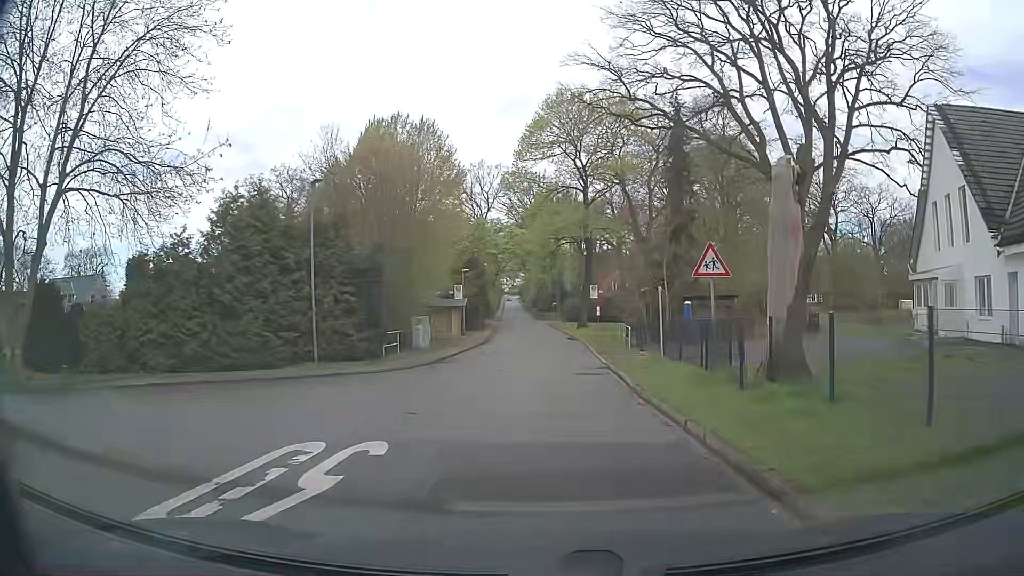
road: unclassified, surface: asphalt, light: Day
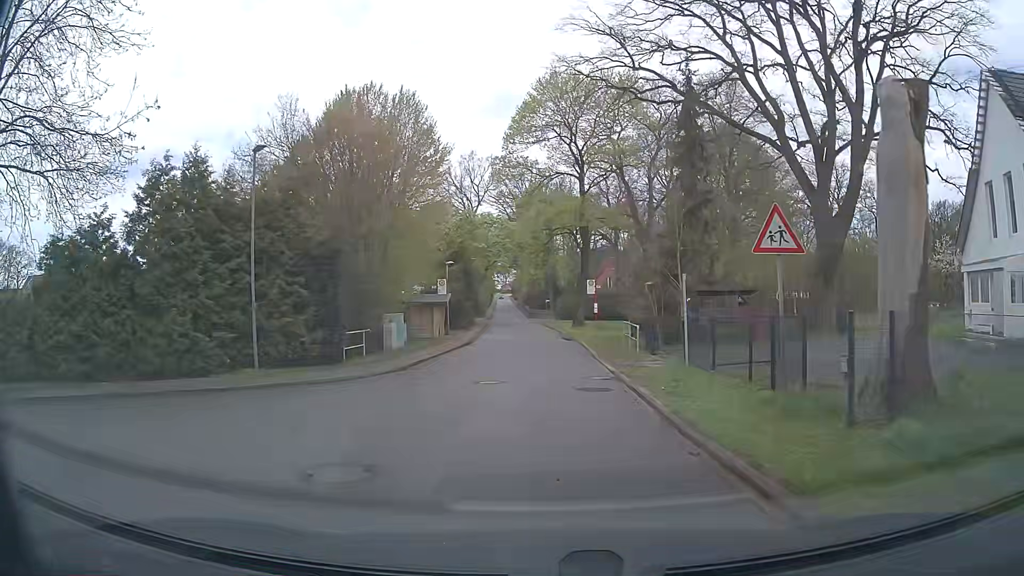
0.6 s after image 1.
(0.0, +4.5) m; 0°
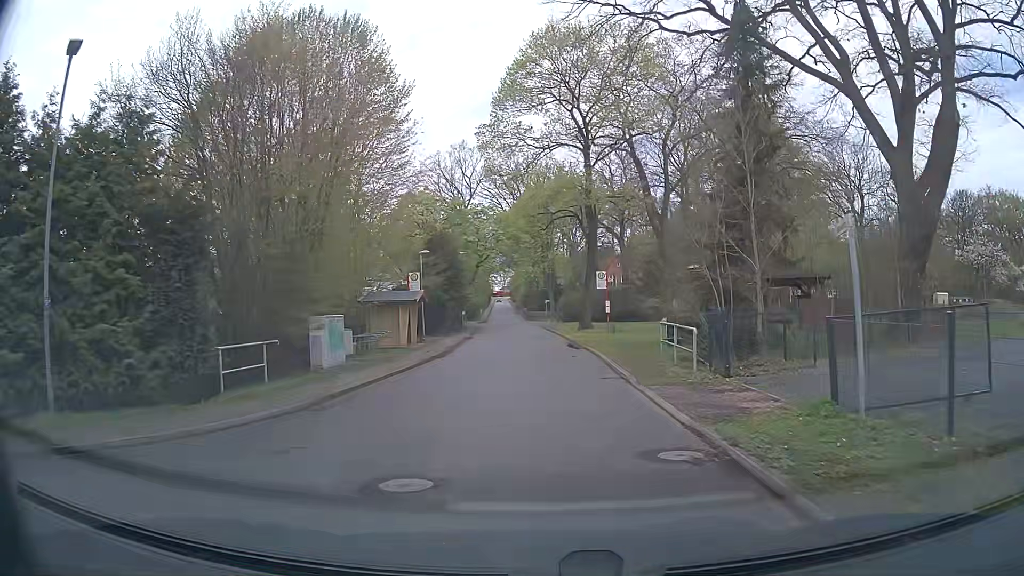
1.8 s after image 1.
(+0.1, +9.1) m; +1°
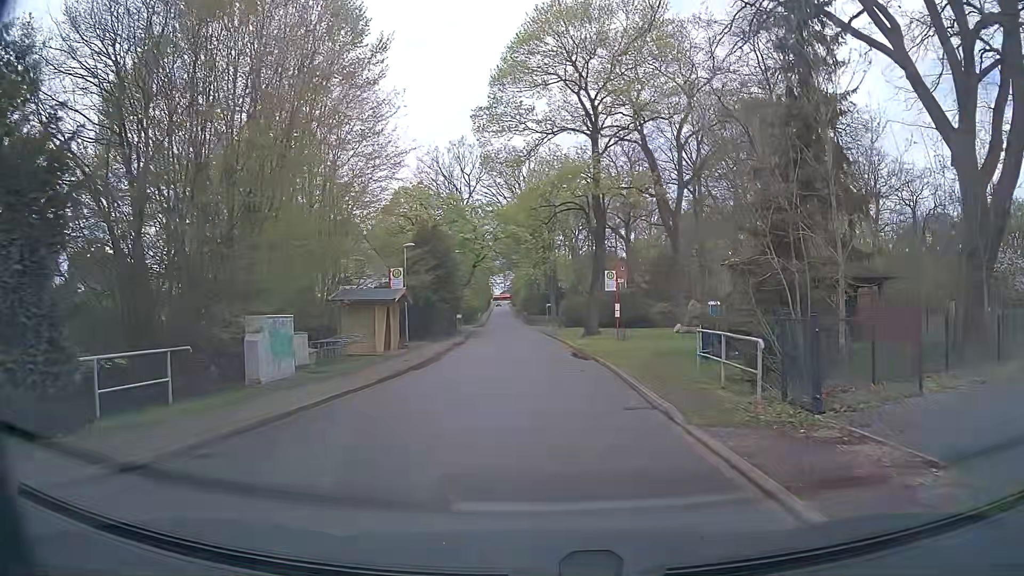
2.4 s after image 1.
(0.0, +4.5) m; 0°
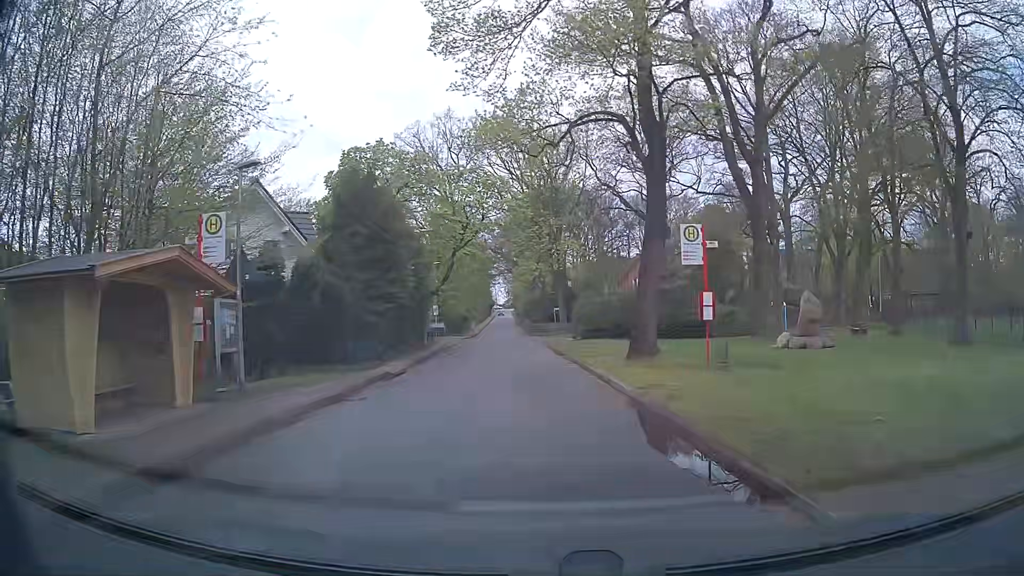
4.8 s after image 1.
(+0.1, +17.8) m; 0°
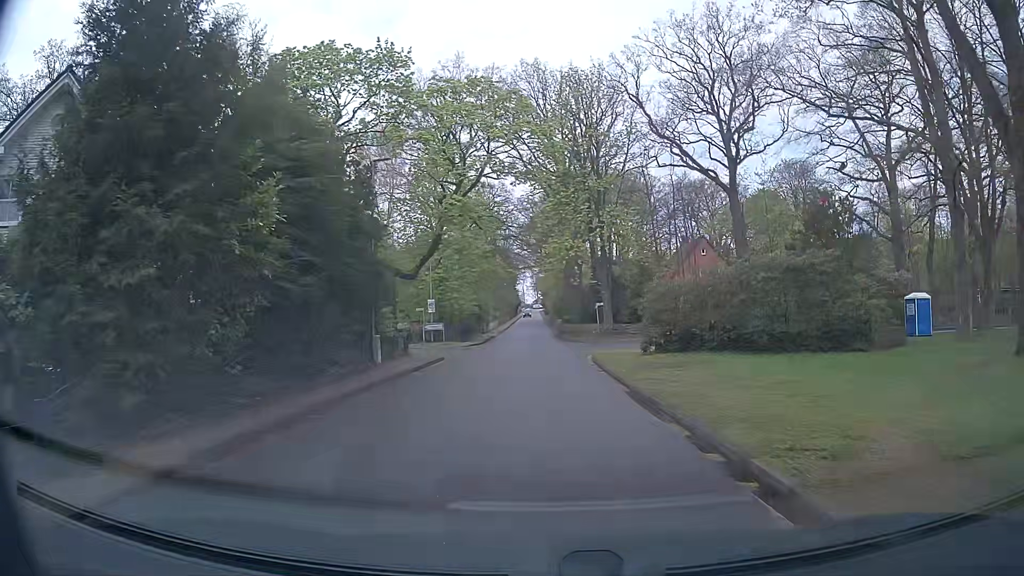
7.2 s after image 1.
(-0.4, +17.5) m; -2°
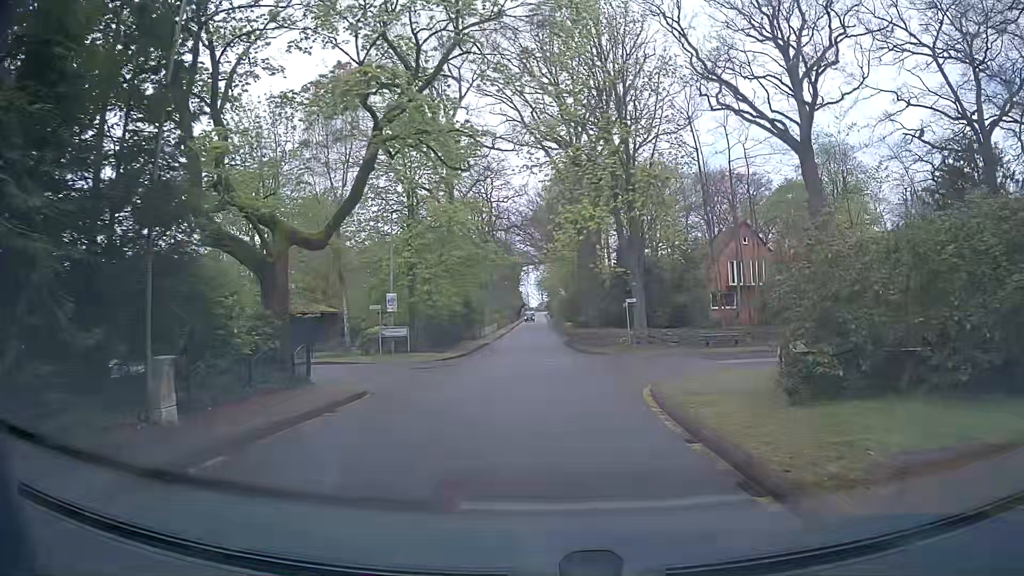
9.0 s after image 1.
(-0.1, +13.2) m; 0°
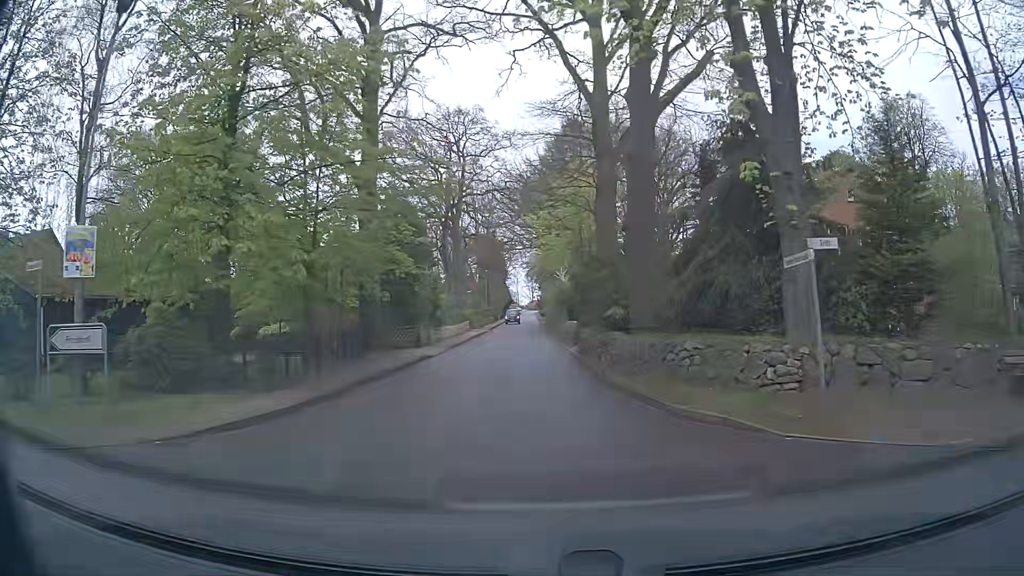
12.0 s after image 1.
(0.0, +22.3) m; 0°
(0, +10) (0, +20) (0, +30) (0, +40) (-1, +50) (-1, +60) (-1, +70) (-1, +80) (-1, +90) (-1, +100) m
